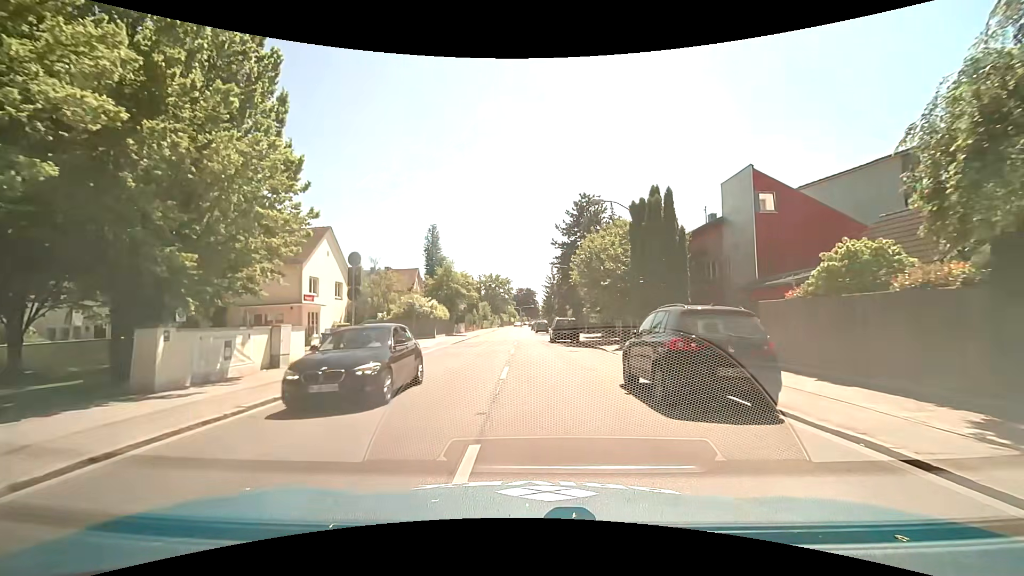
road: secondary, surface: asphalt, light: Day
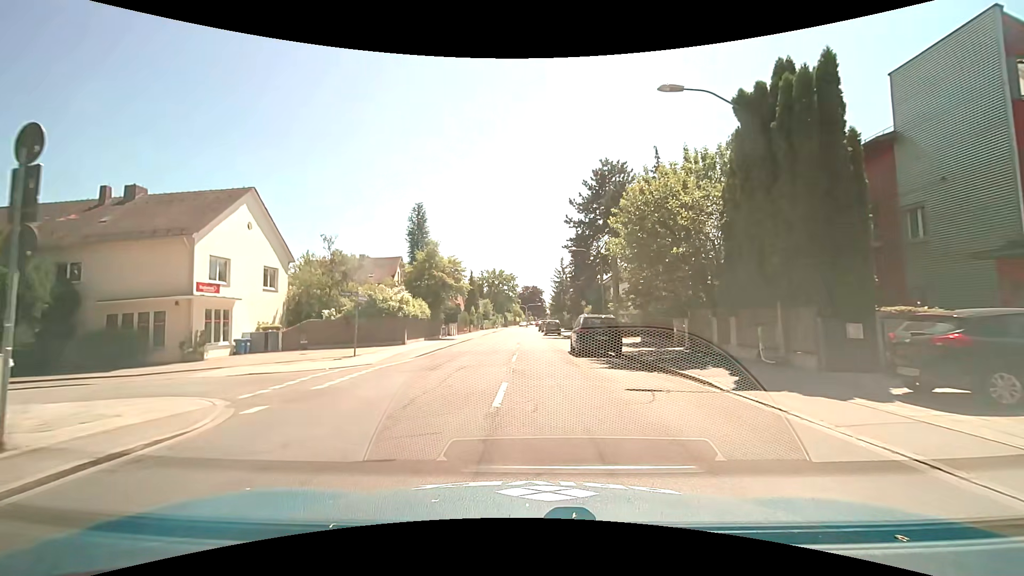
(-0.1, +13.6) m; -1°
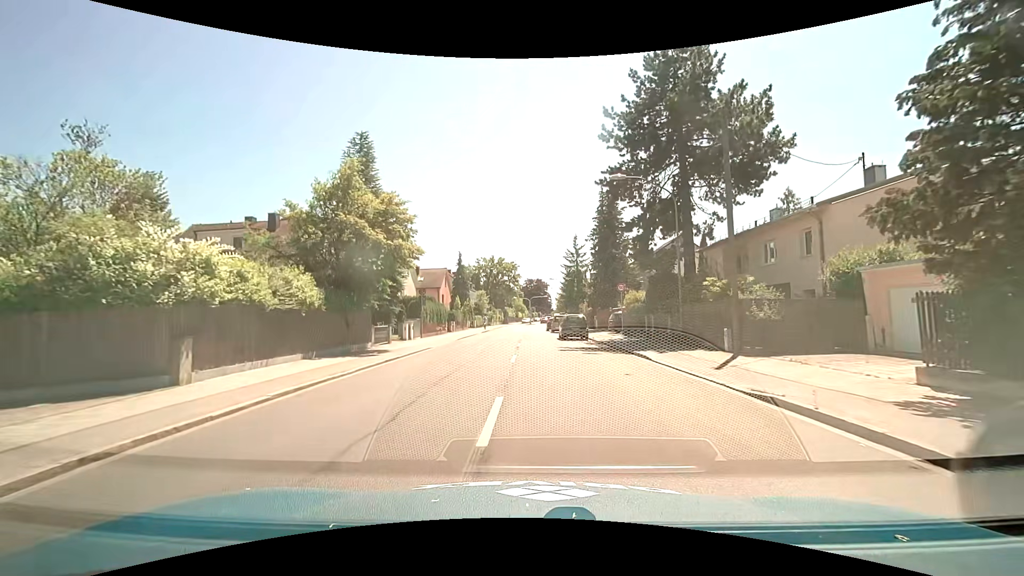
(+0.1, +21.8) m; 0°
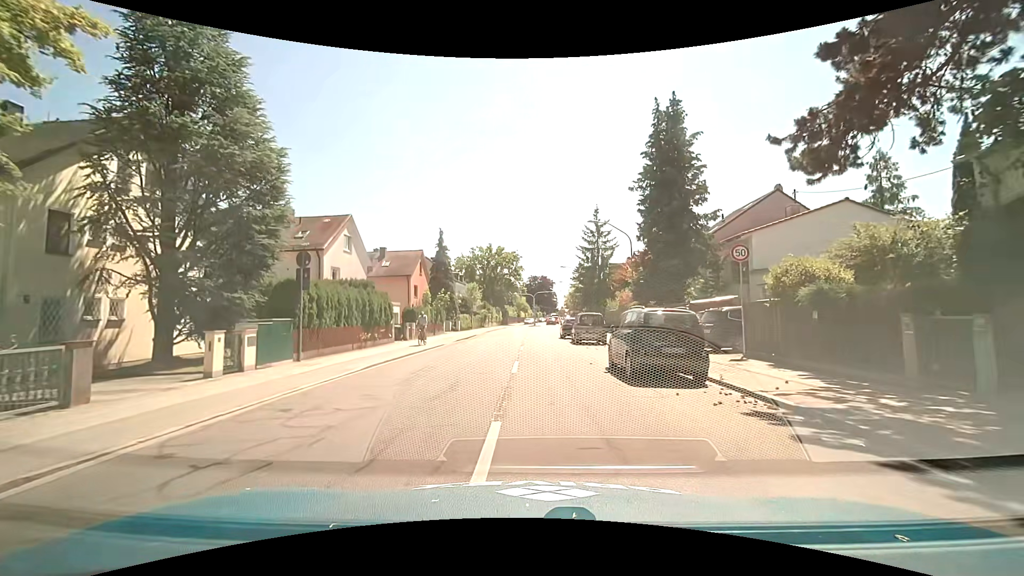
(0.0, +20.5) m; 0°
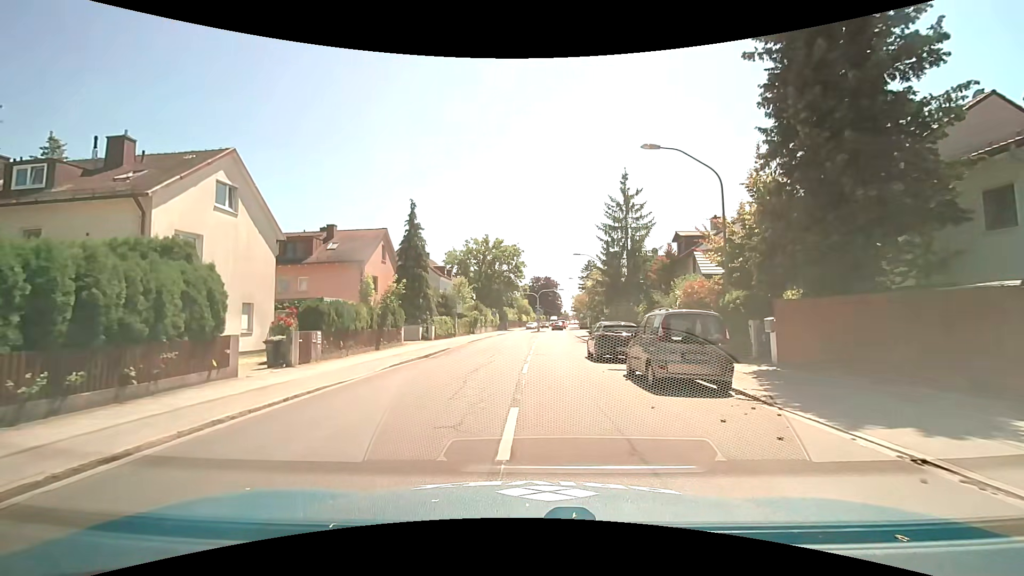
(0.0, +15.9) m; -2°
